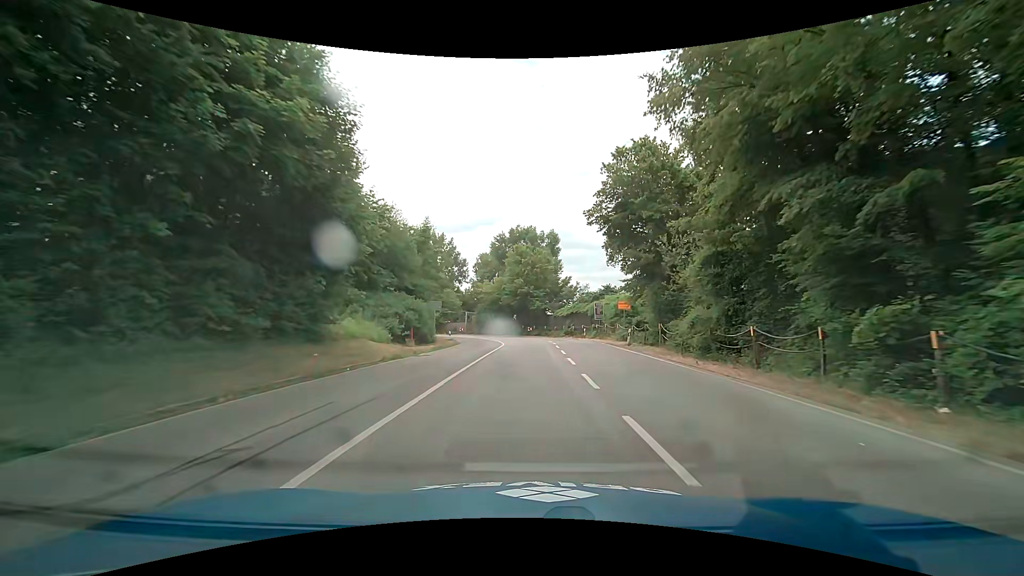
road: trunk_link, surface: asphalt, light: Day
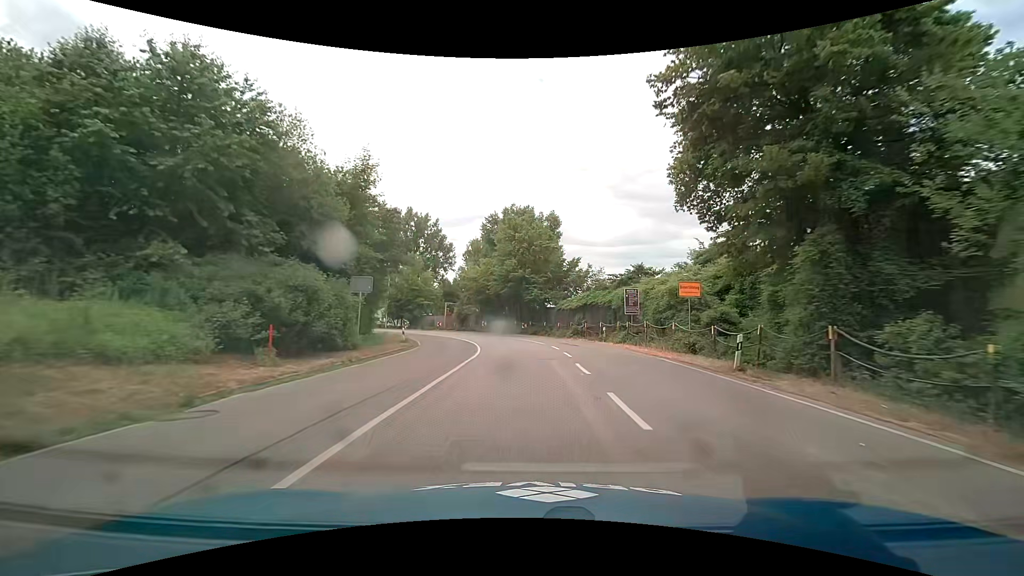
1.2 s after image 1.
(0.0, +16.1) m; 0°
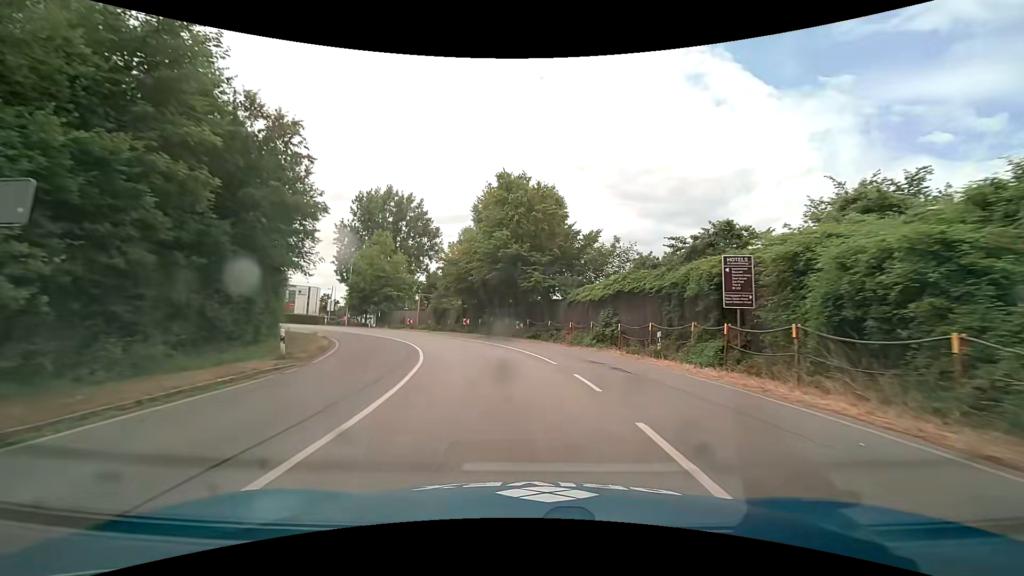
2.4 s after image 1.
(+0.1, +15.2) m; -1°
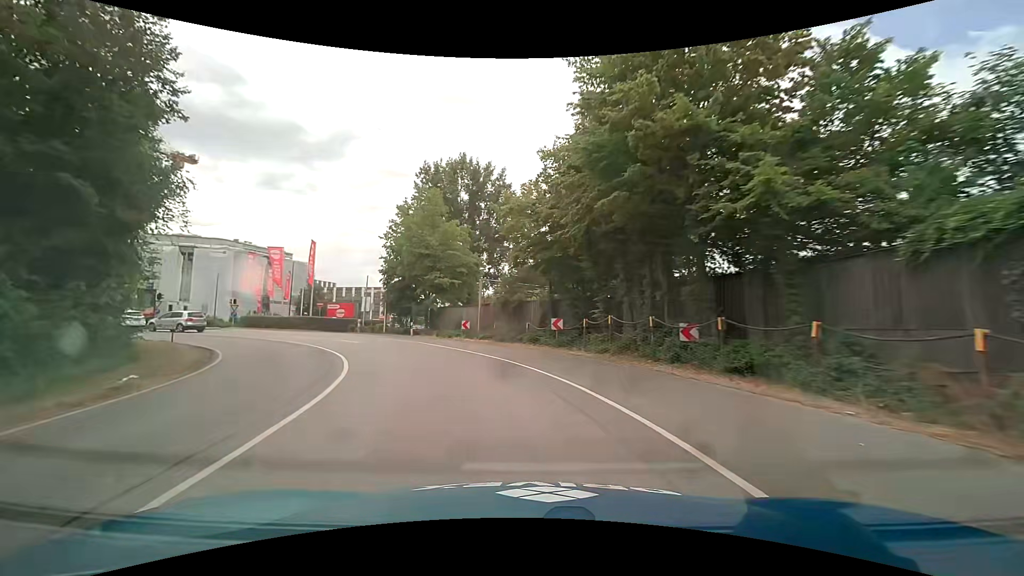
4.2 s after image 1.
(-1.5, +22.0) m; -11°
